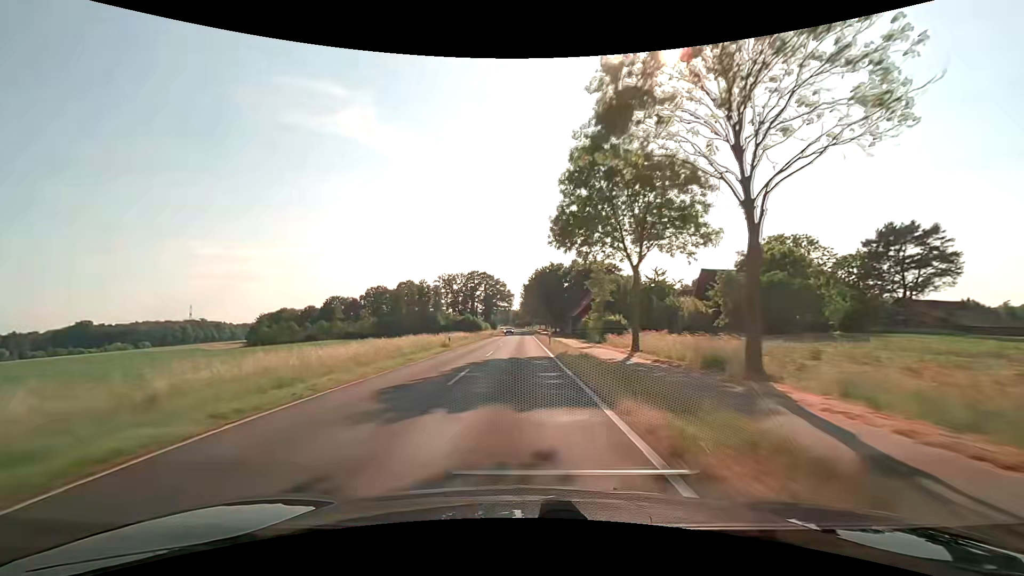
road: secondary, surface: asphalt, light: Day
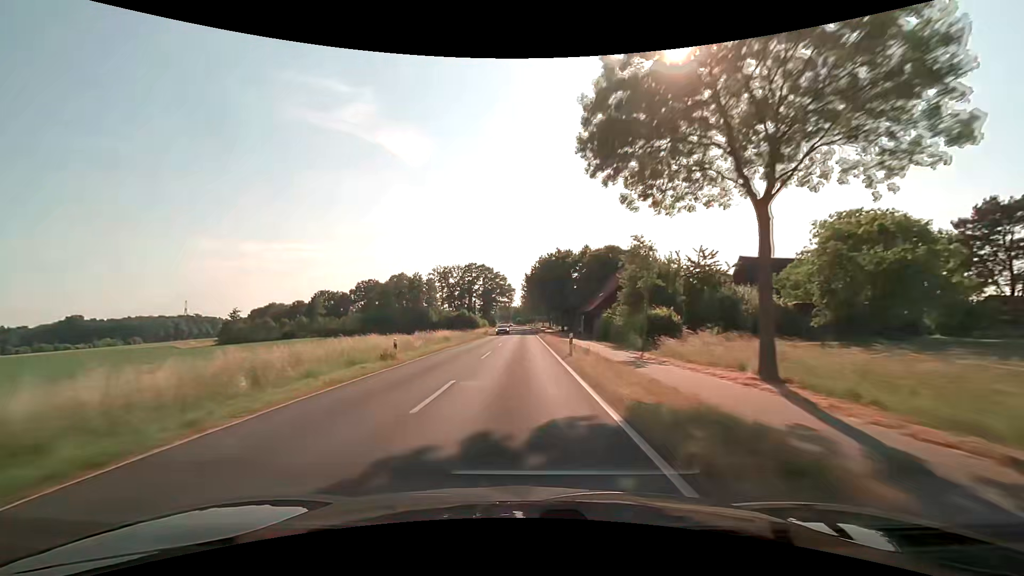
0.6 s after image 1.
(0.0, +15.8) m; 0°
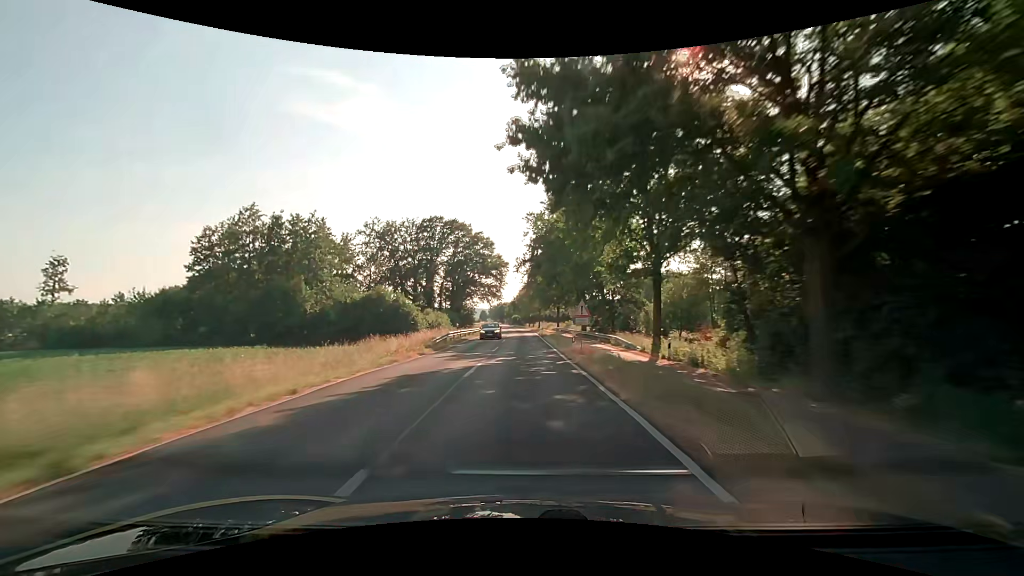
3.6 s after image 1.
(-0.6, +79.3) m; 0°
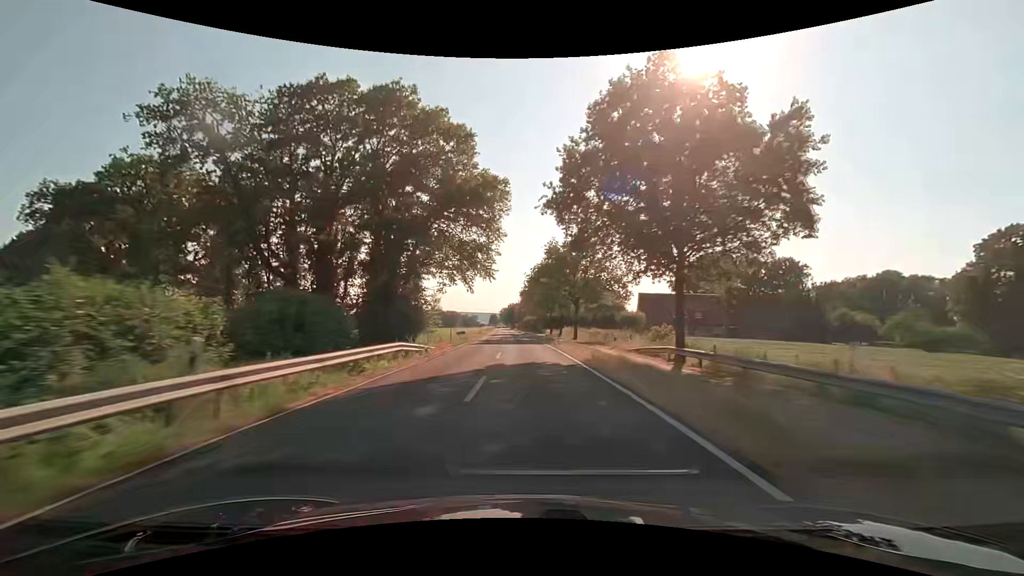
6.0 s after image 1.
(-0.3, +63.3) m; -1°
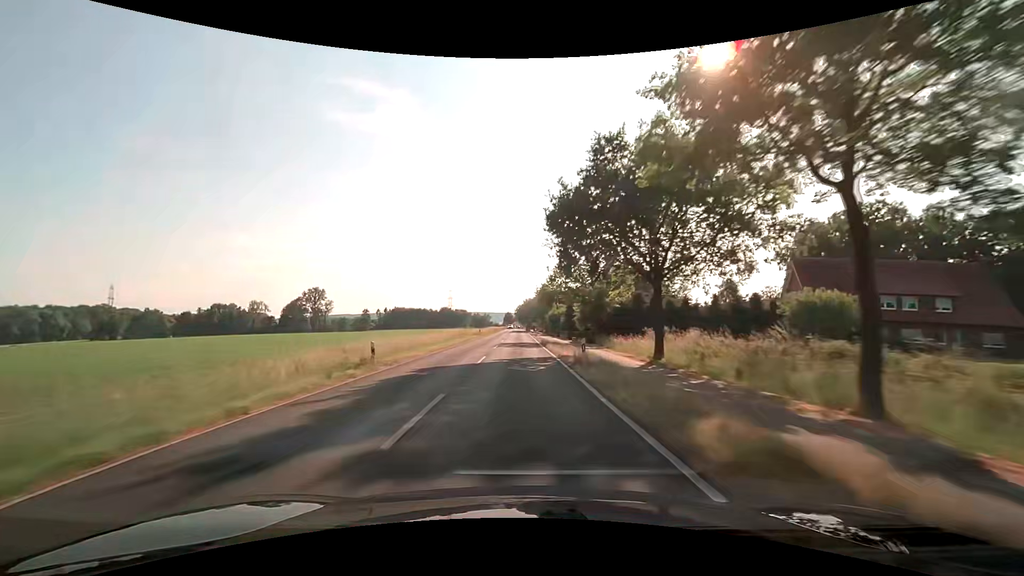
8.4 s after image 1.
(-1.1, +63.1) m; -2°
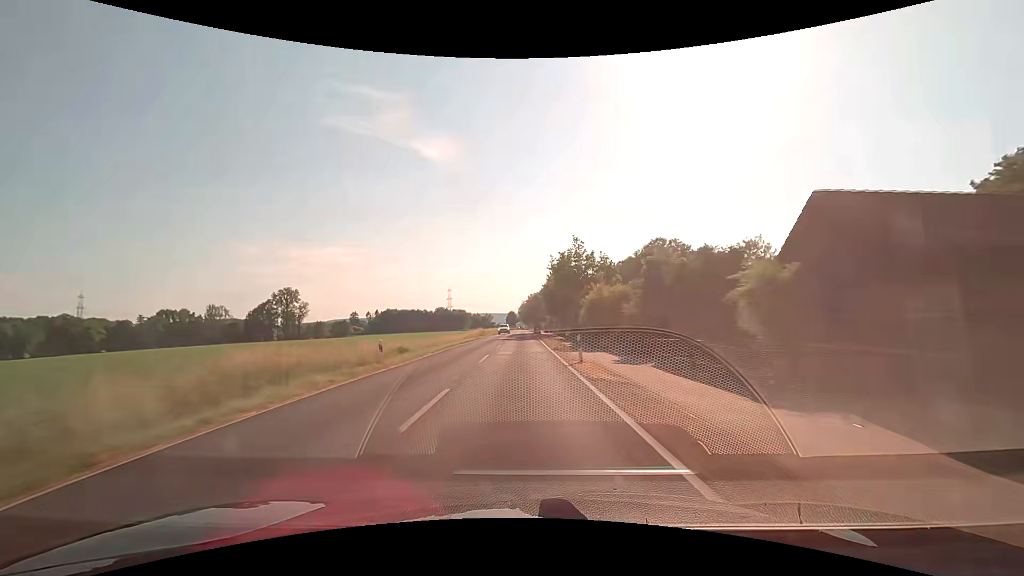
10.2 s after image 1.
(-0.5, +47.4) m; -1°
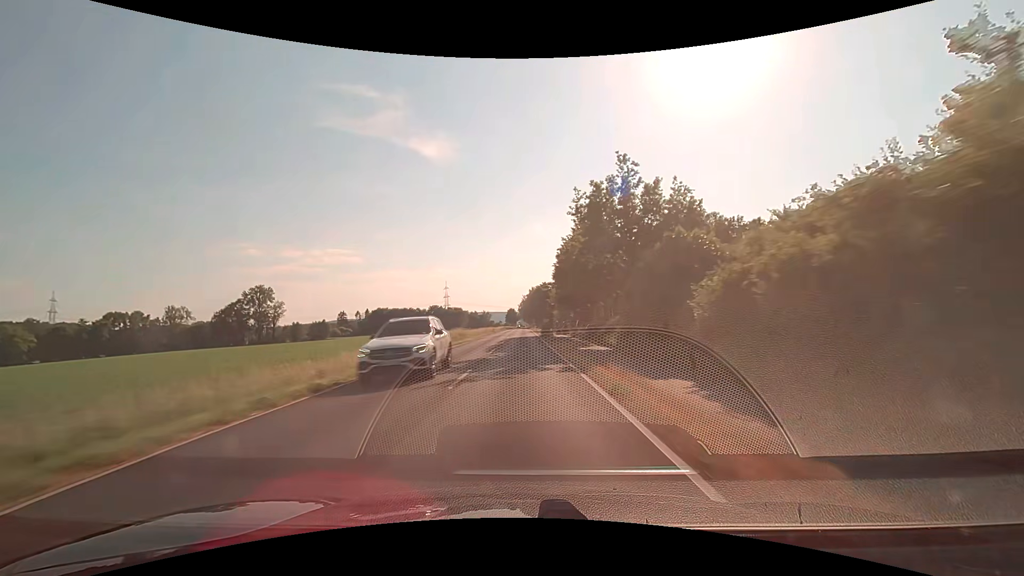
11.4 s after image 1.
(+0.1, +31.6) m; 0°
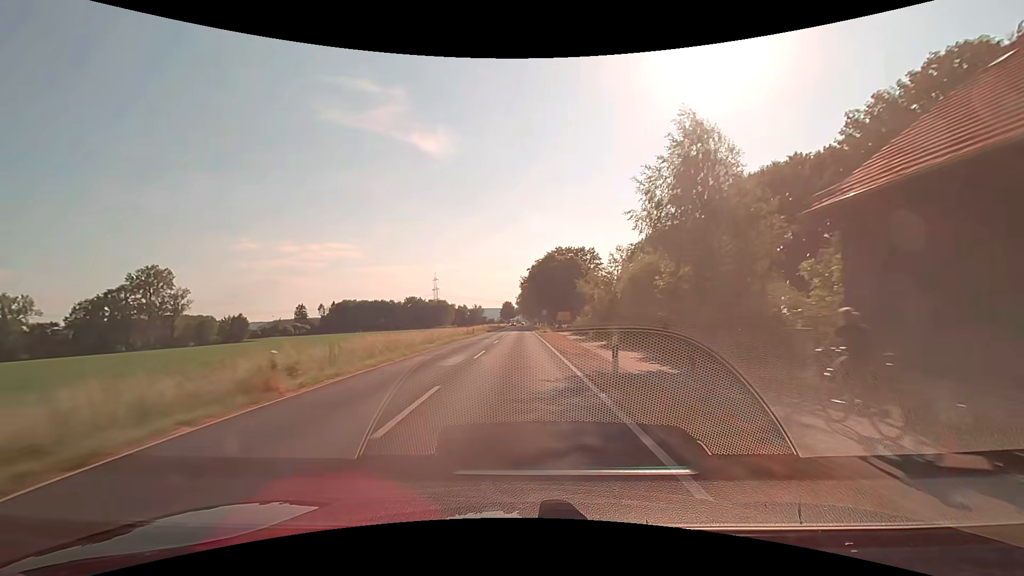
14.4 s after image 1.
(-0.1, +76.1) m; 0°
(0, +10) (0, +20) (0, +30) (0, +40) (0, +50) (0, +60) (0, +70) (-1, +80) (-1, +90) (-1, +100) m
